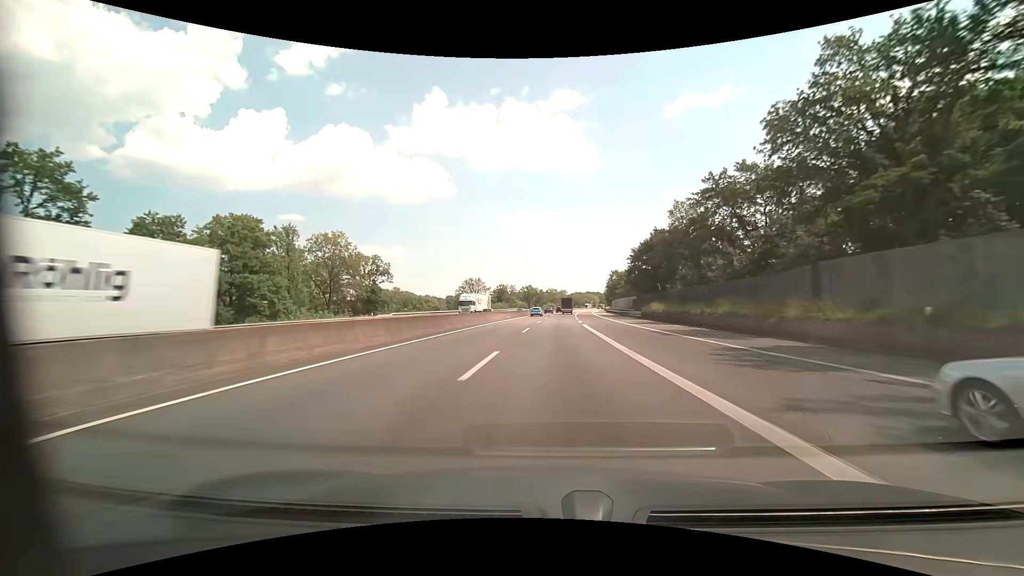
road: motorway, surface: asphalt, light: Day
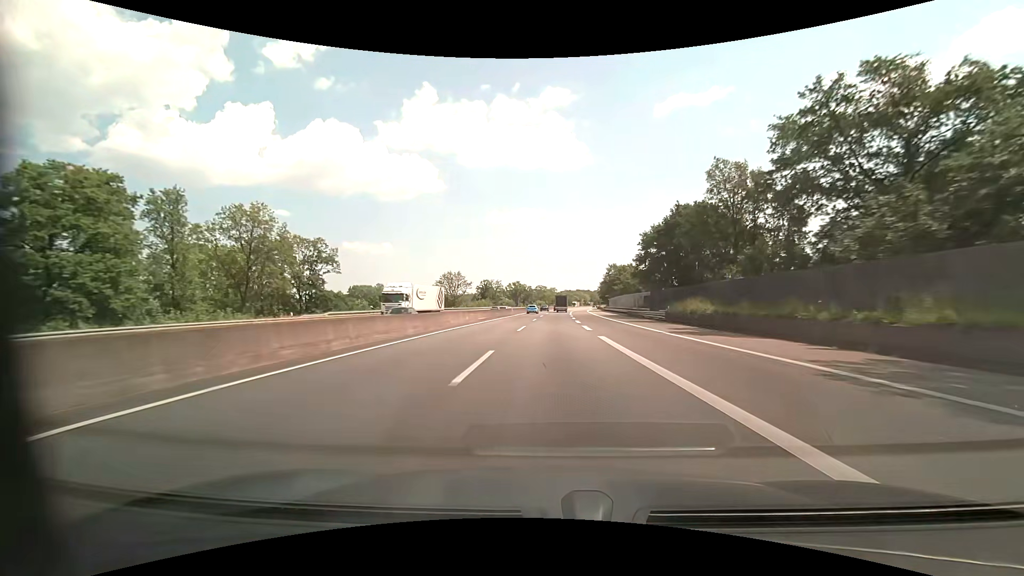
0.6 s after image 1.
(+0.2, +18.3) m; +1°
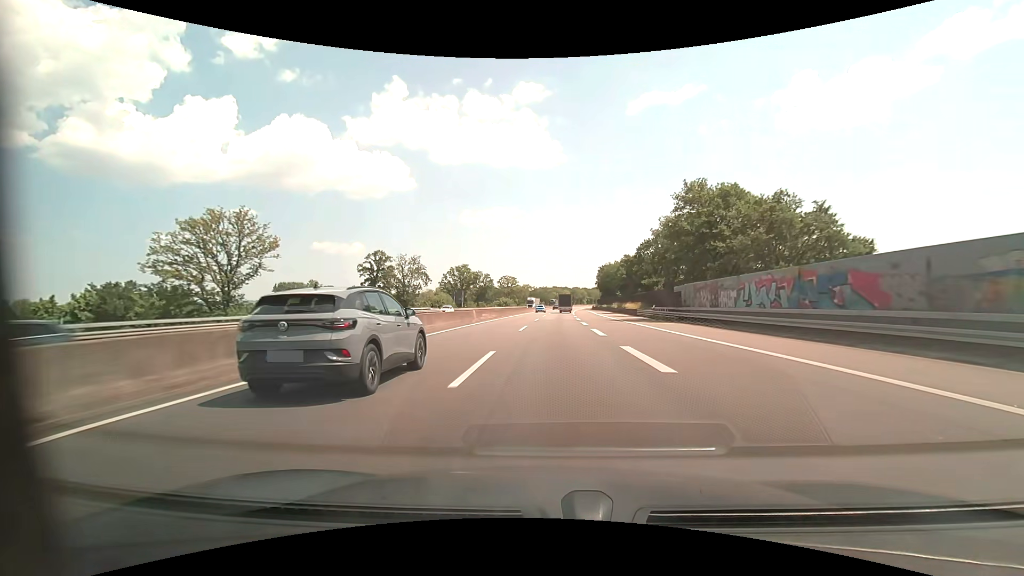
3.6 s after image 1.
(+2.7, +90.2) m; +3°
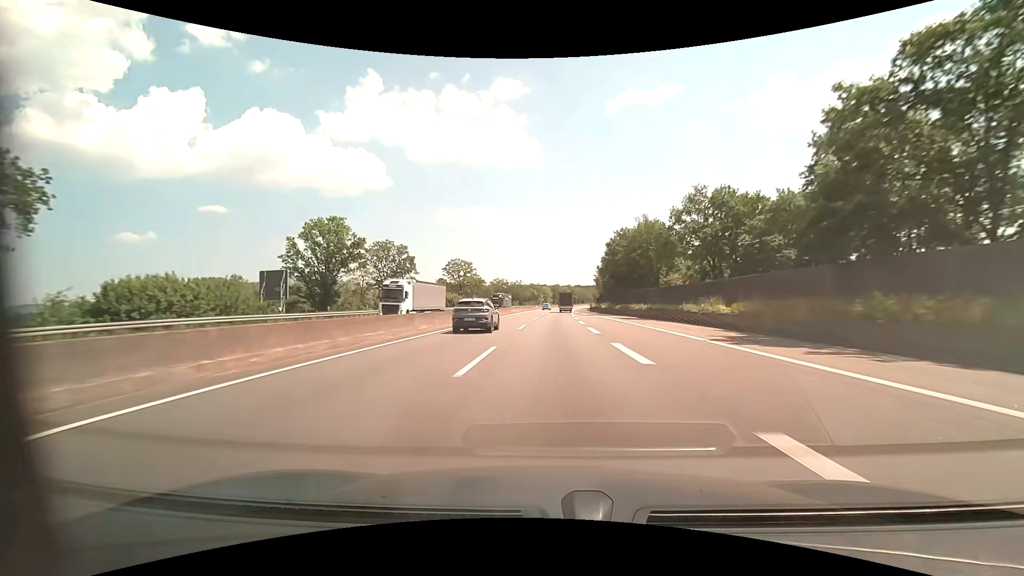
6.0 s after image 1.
(+1.8, +70.5) m; +3°
(0, +10) (0, +20) (0, +30) (+1, +40) (+1, +50) (+1, +60) (+2, +70) (+2, +80) (+3, +90) (+3, +100) m
